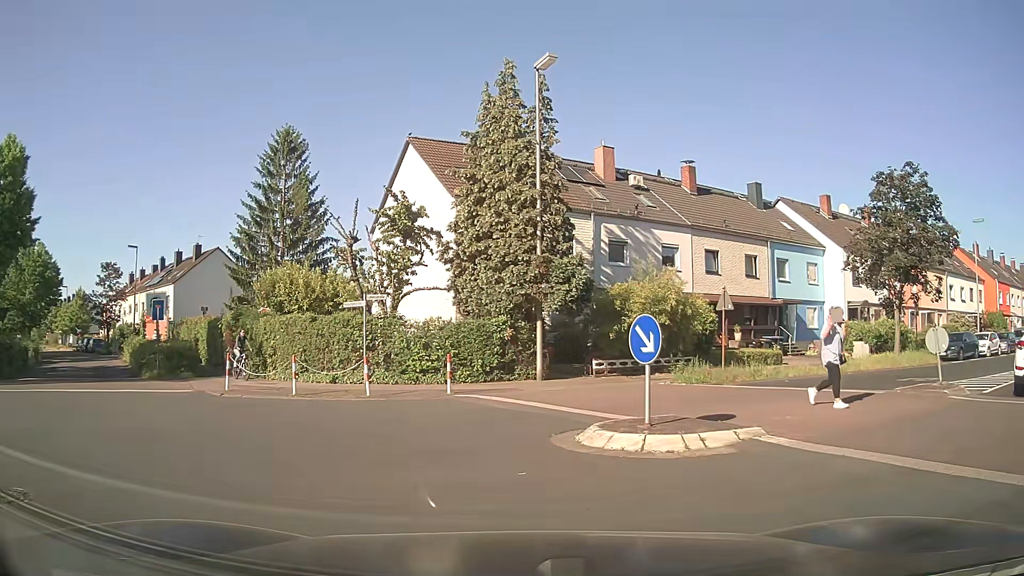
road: residential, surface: asphalt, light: Day
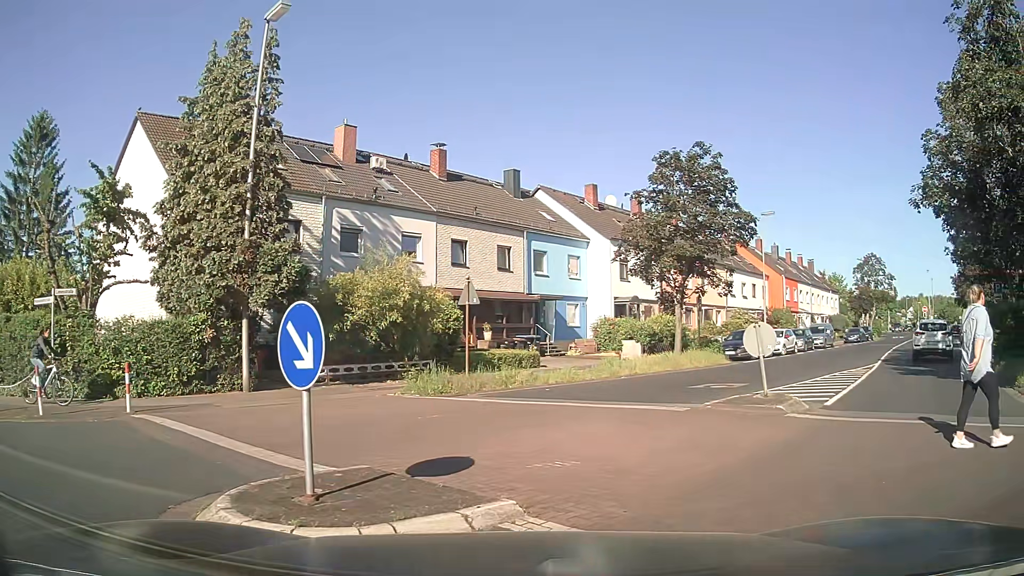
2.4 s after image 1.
(+0.6, +3.7) m; +18°
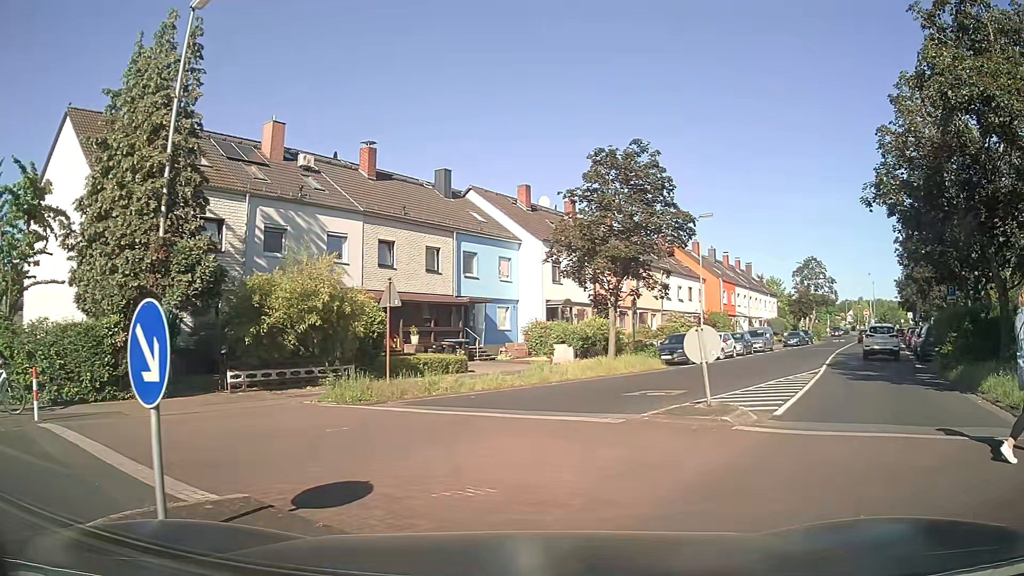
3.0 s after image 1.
(+0.1, +1.0) m; +6°
